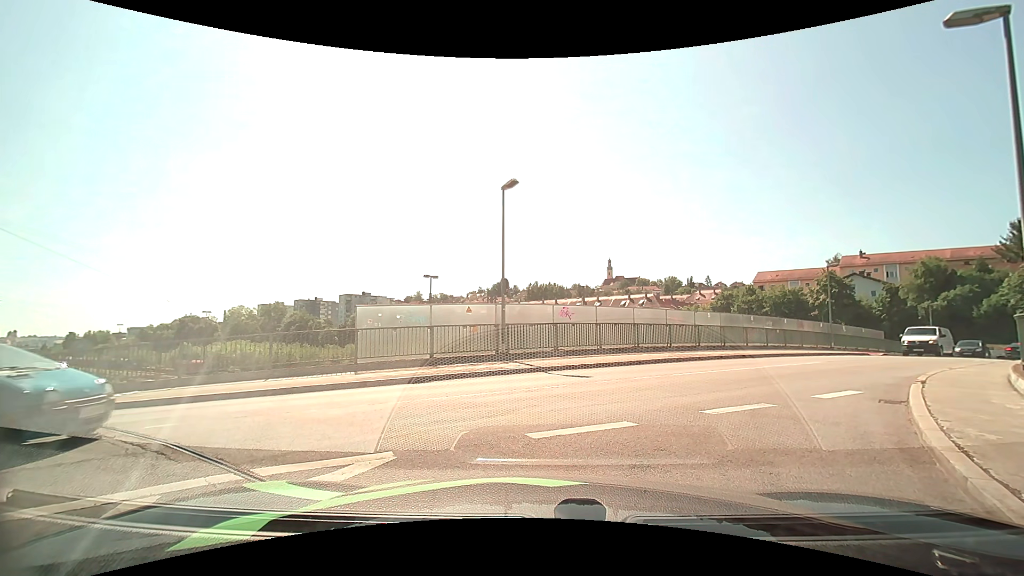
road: unclassified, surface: asphalt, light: Day
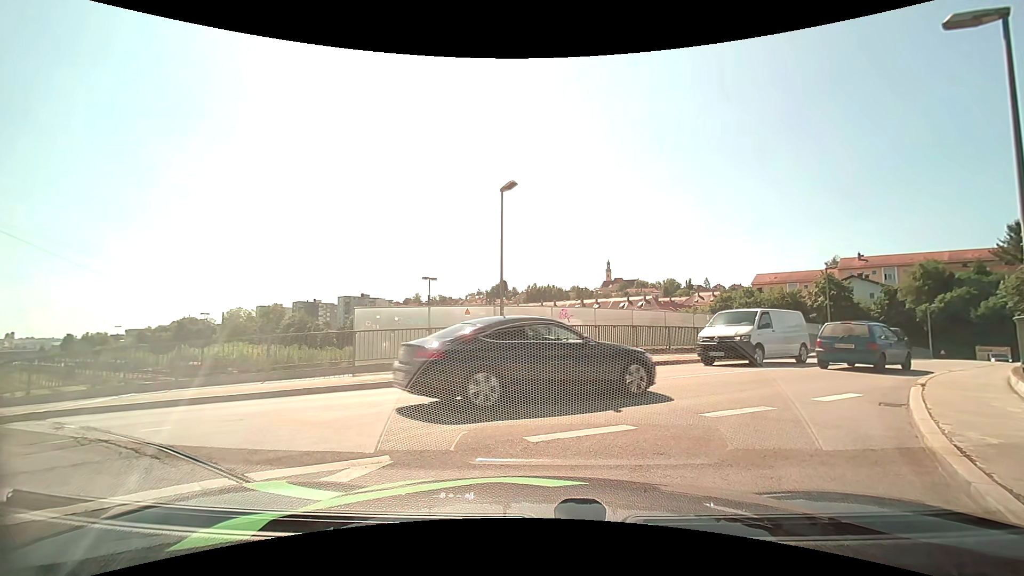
(0.0, 0.0) m; 0°
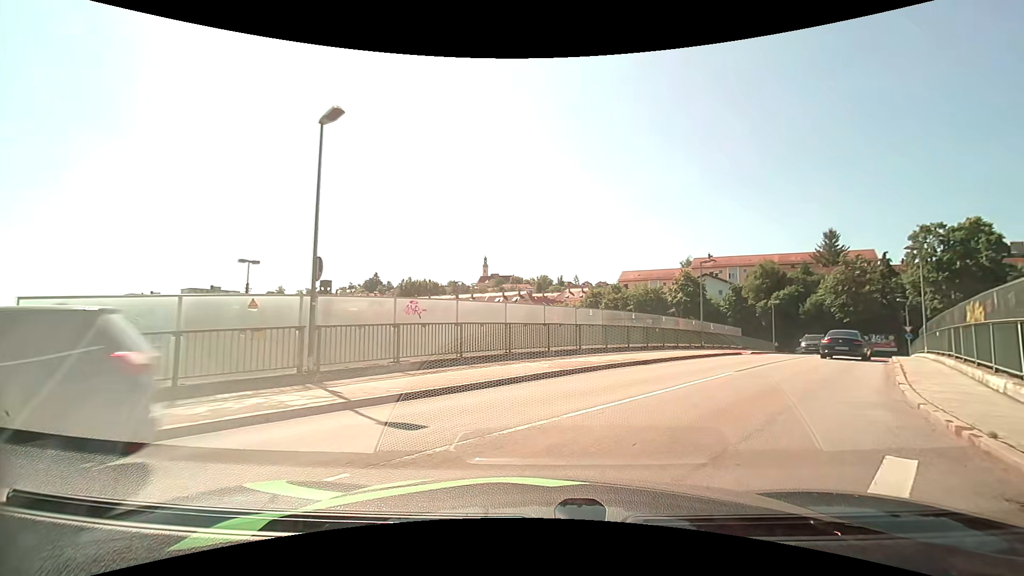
(+0.7, +5.8) m; +14°
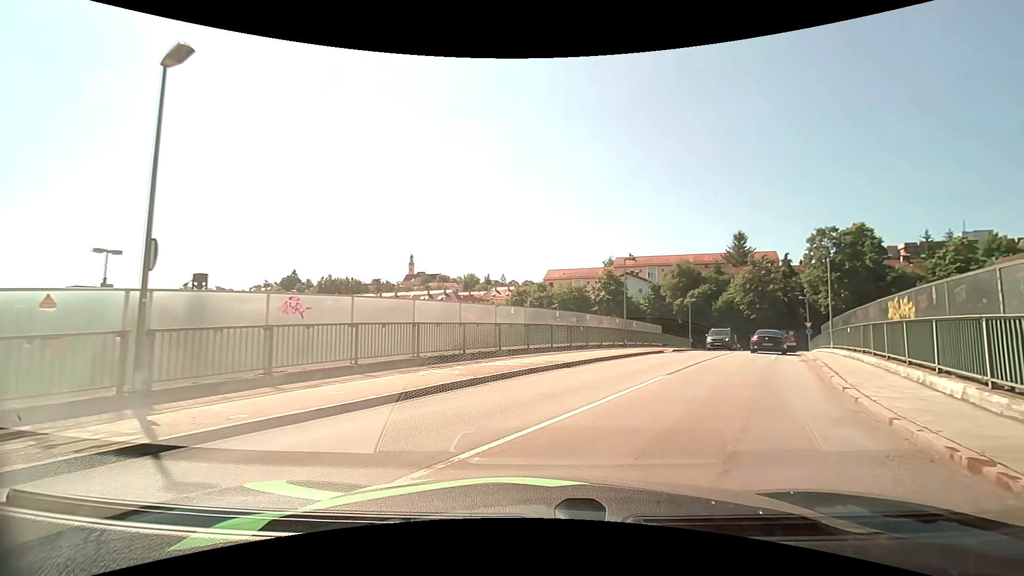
(+0.2, +2.2) m; +9°
